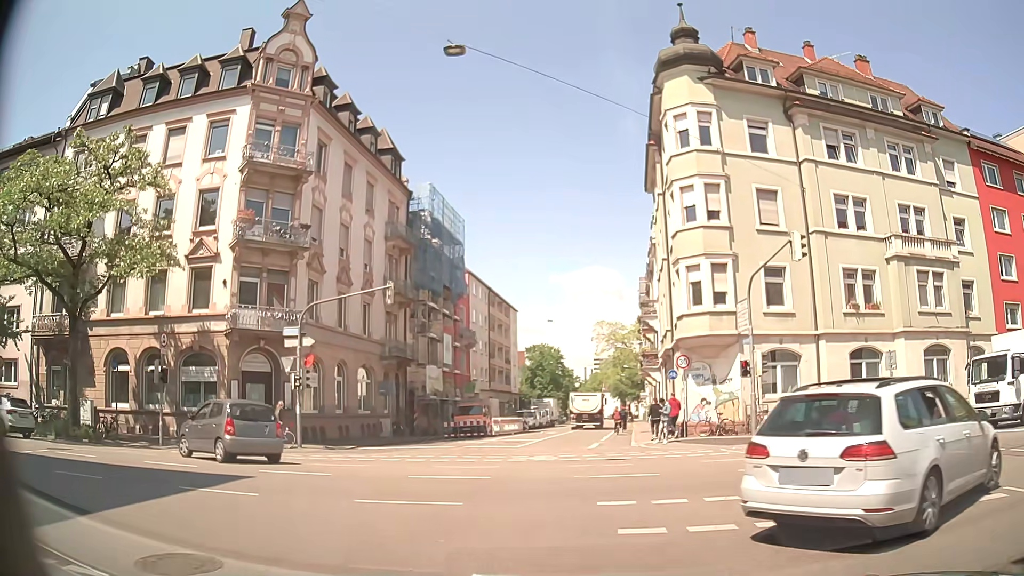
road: residential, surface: asphalt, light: Day
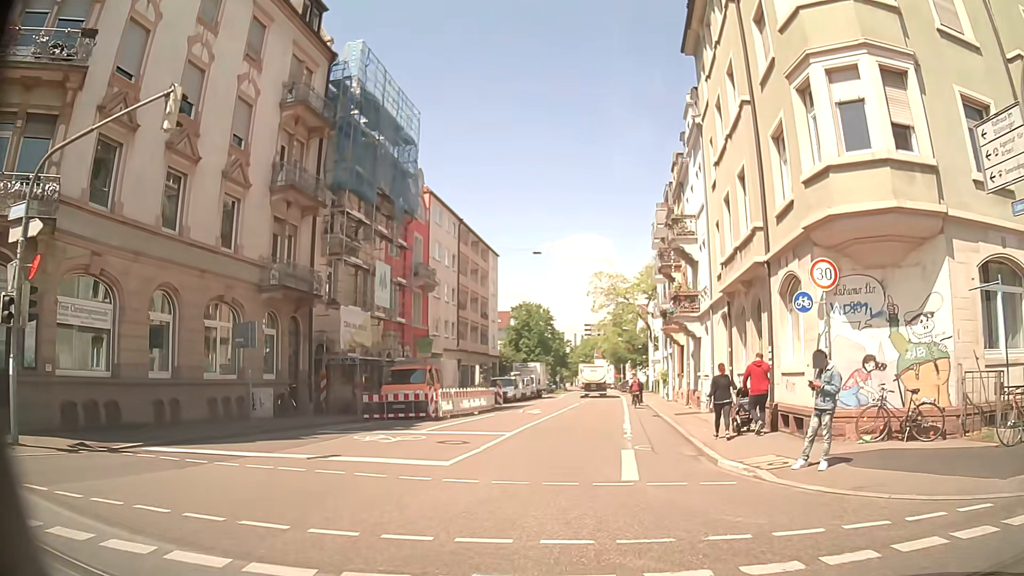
(+0.2, +15.8) m; +1°
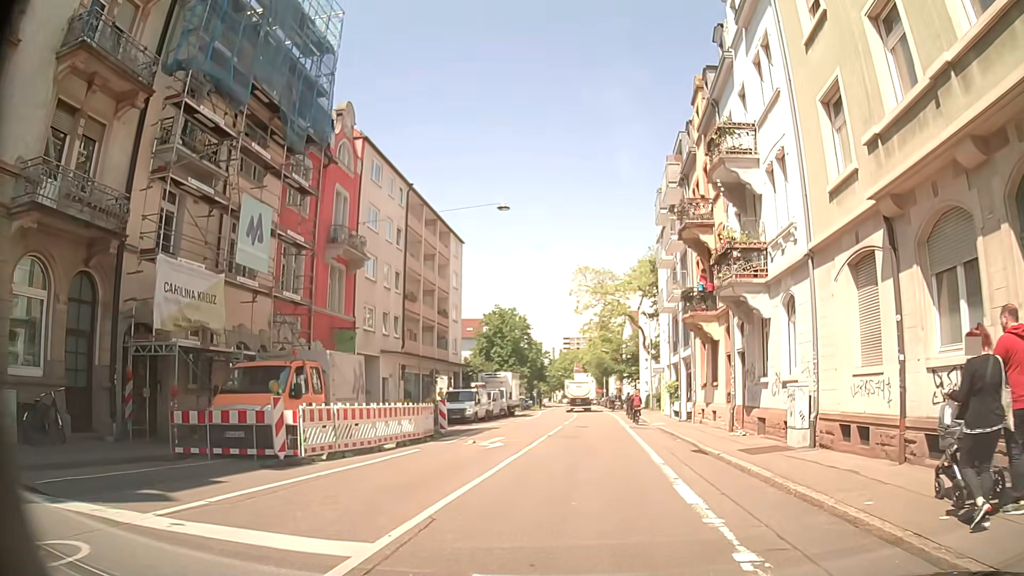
(+0.2, +12.6) m; +3°
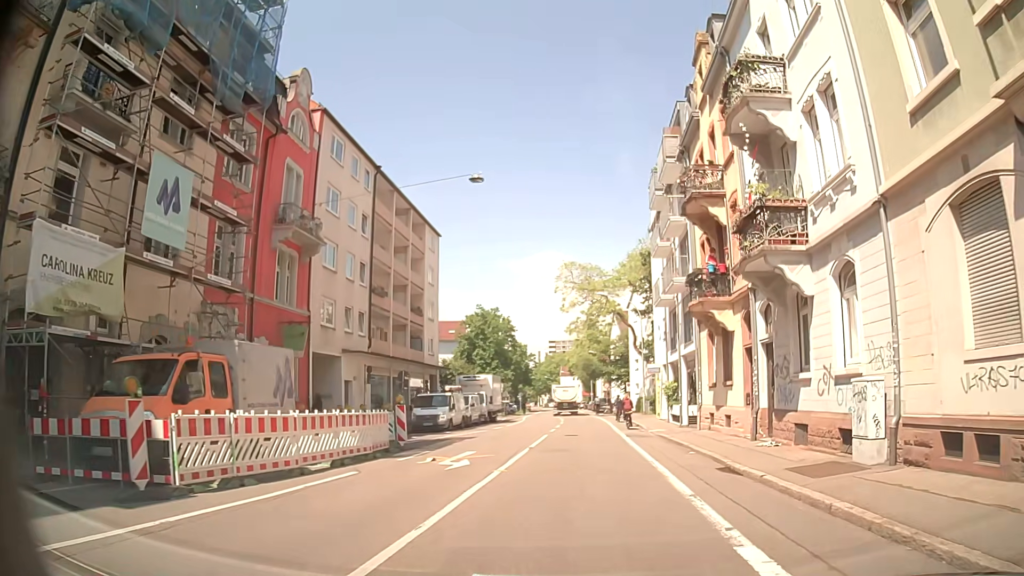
(0.0, +4.3) m; 0°
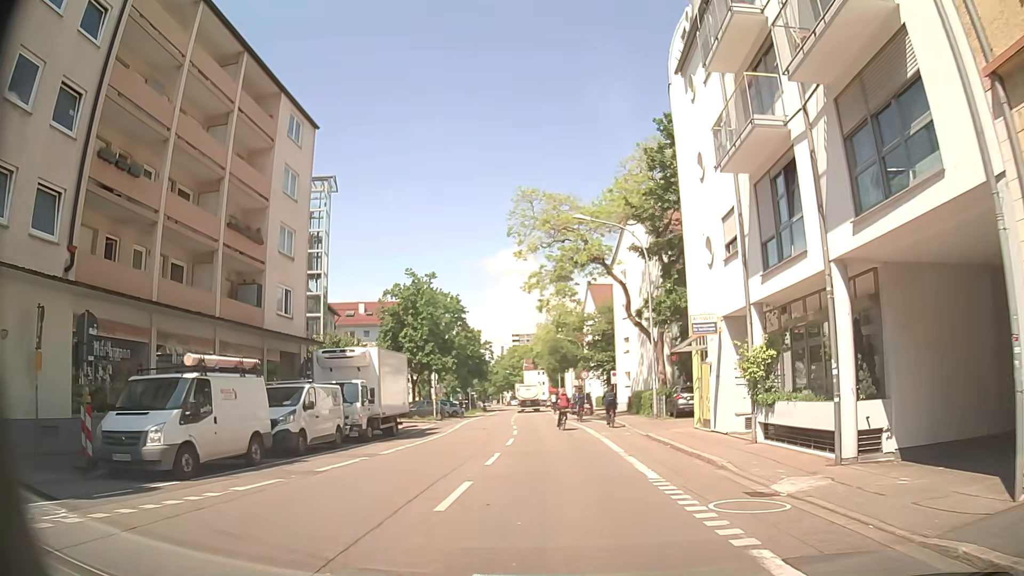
(+1.0, +22.3) m; +3°
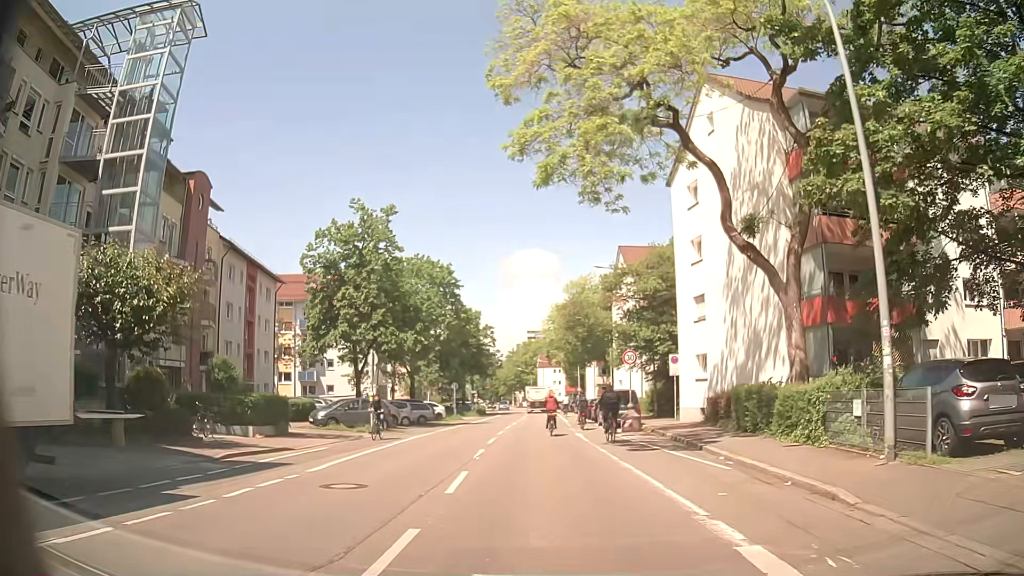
(-0.2, +22.3) m; -1°
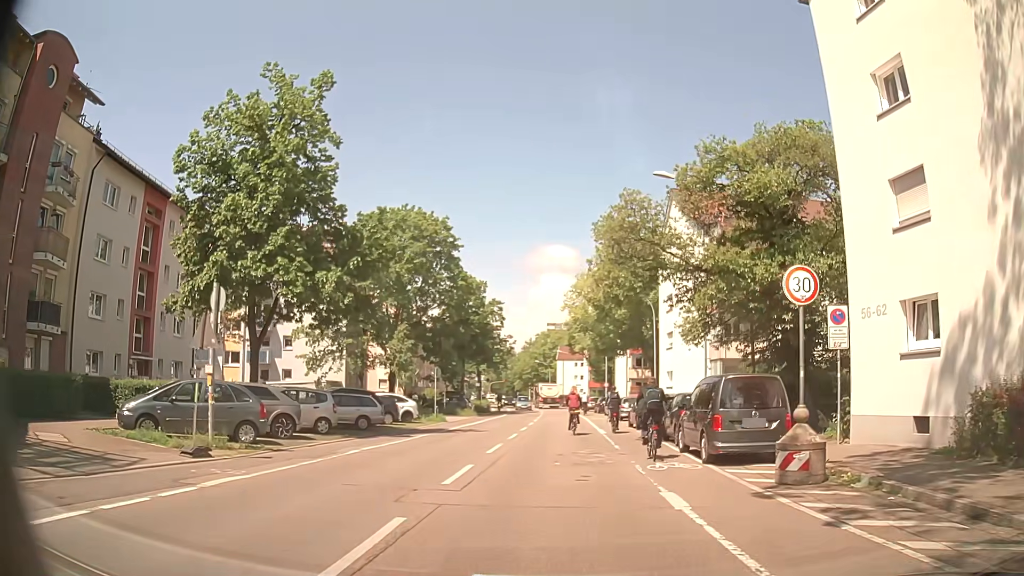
(-0.5, +17.5) m; -2°
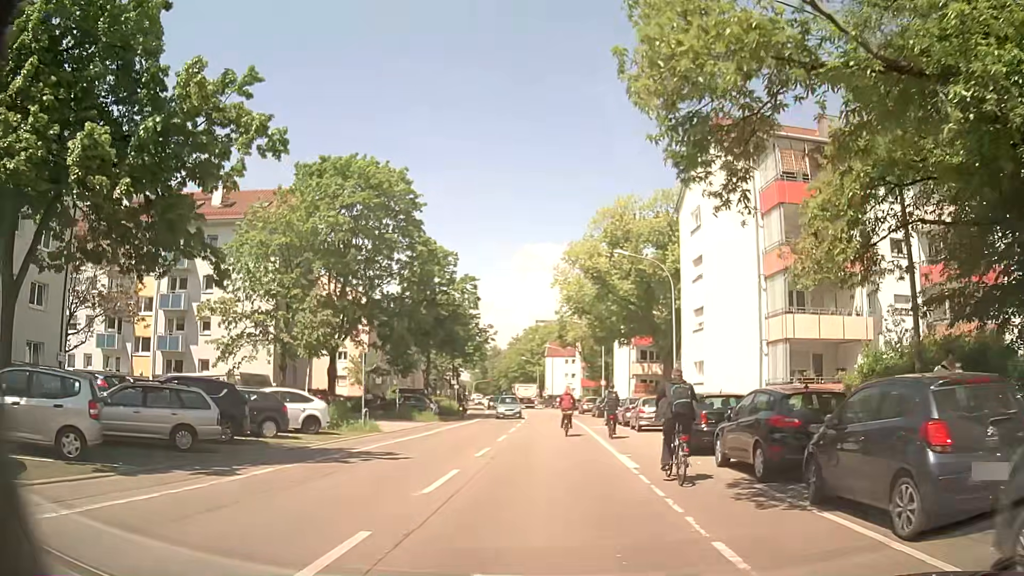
(+0.1, +12.8) m; +1°
(0, +10) (0, +20) (0, +30) (-1, +40) (-1, +50) (-2, +60) (-2, +70) (-3, +80) (-4, +90) (-5, +100) m
